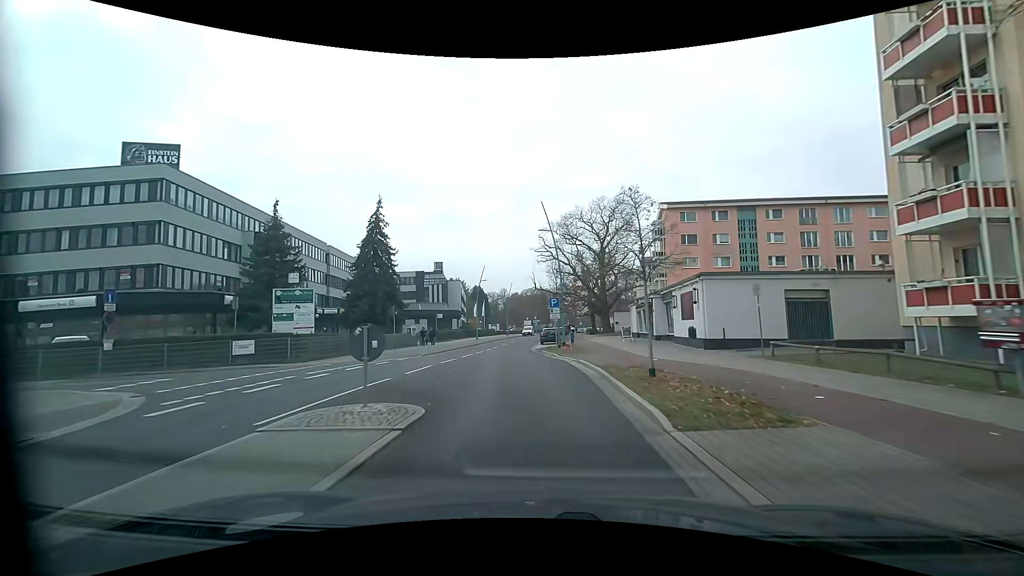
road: tertiary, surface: asphalt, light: Day
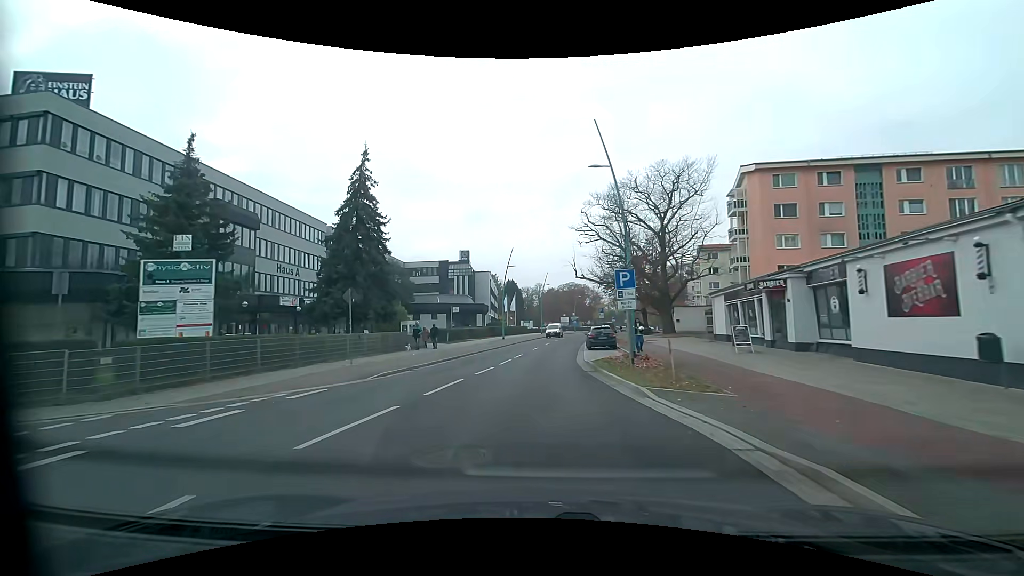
(-0.5, +13.8) m; -5°
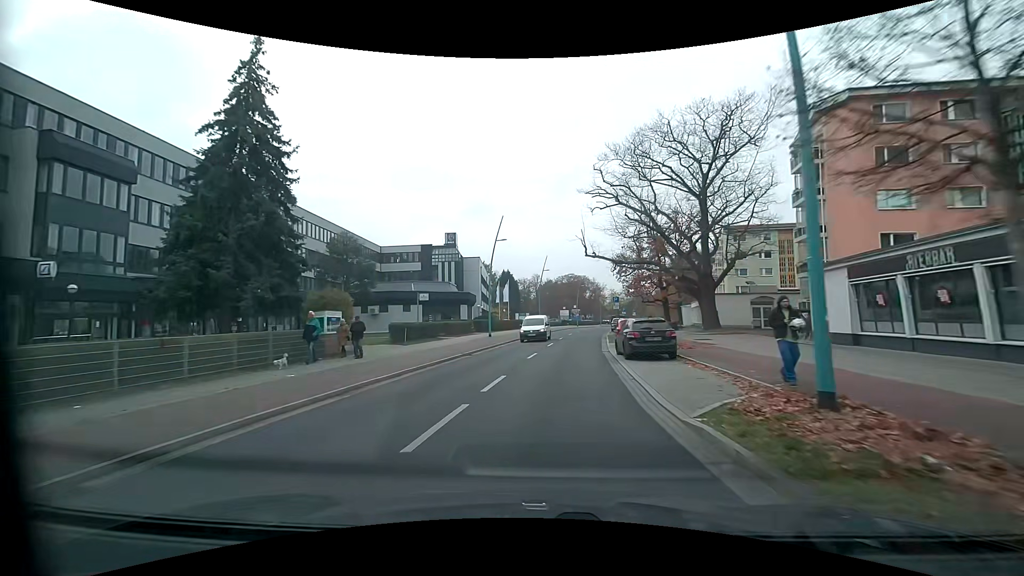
(0.0, +13.8) m; +1°
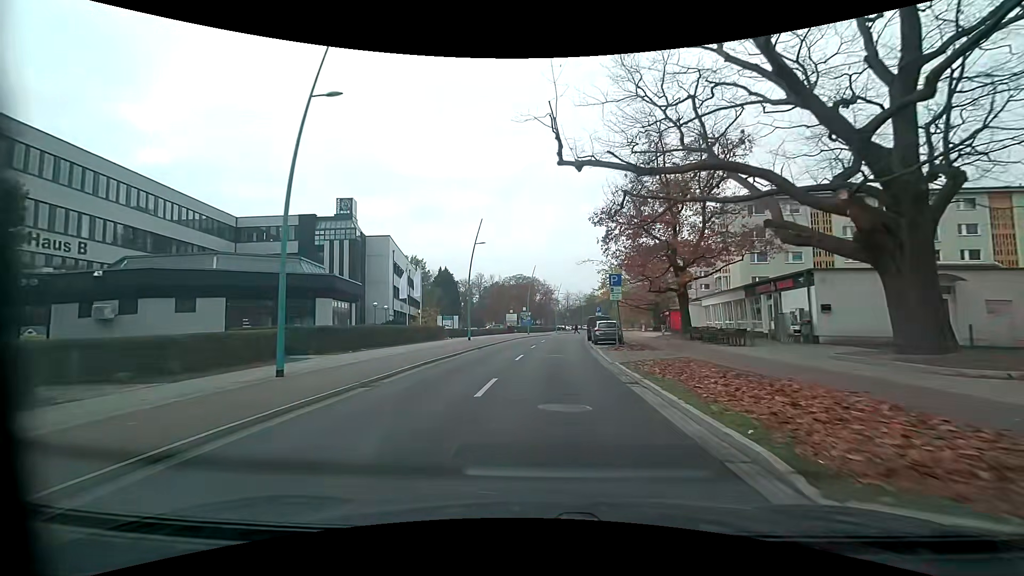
(+1.5, +27.6) m; +6°
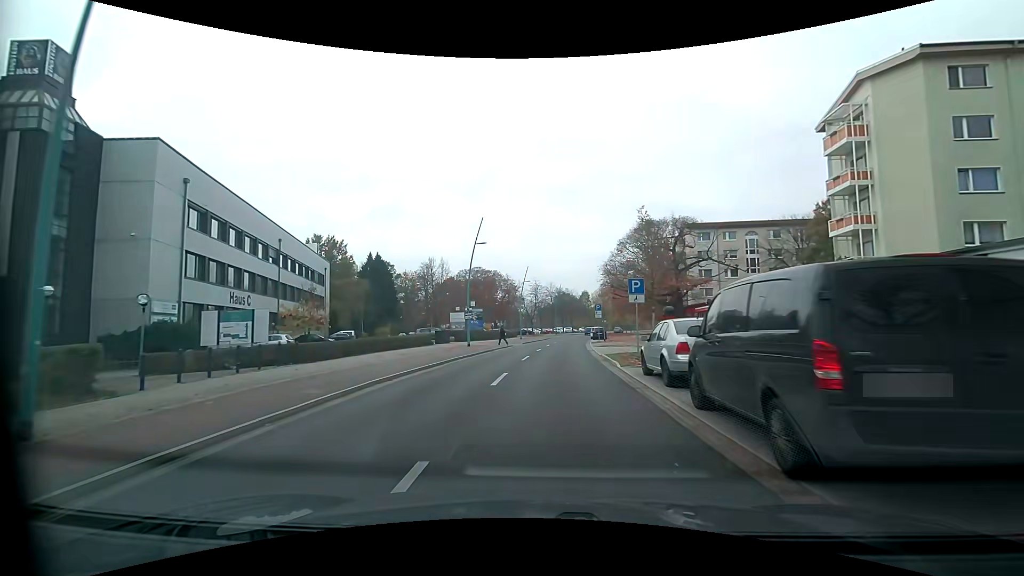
(+1.0, +34.3) m; +4°
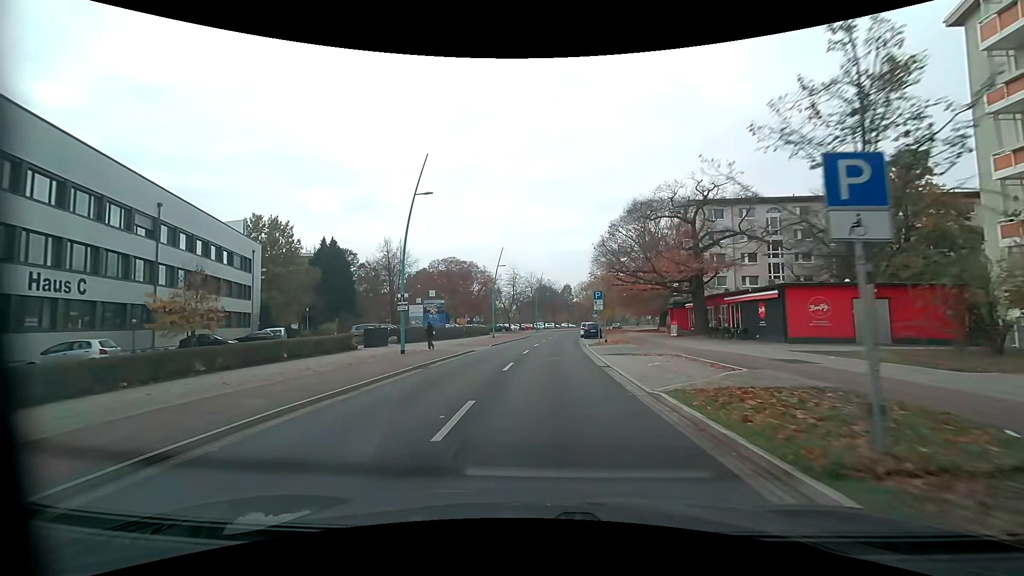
(+0.3, +14.2) m; +2°
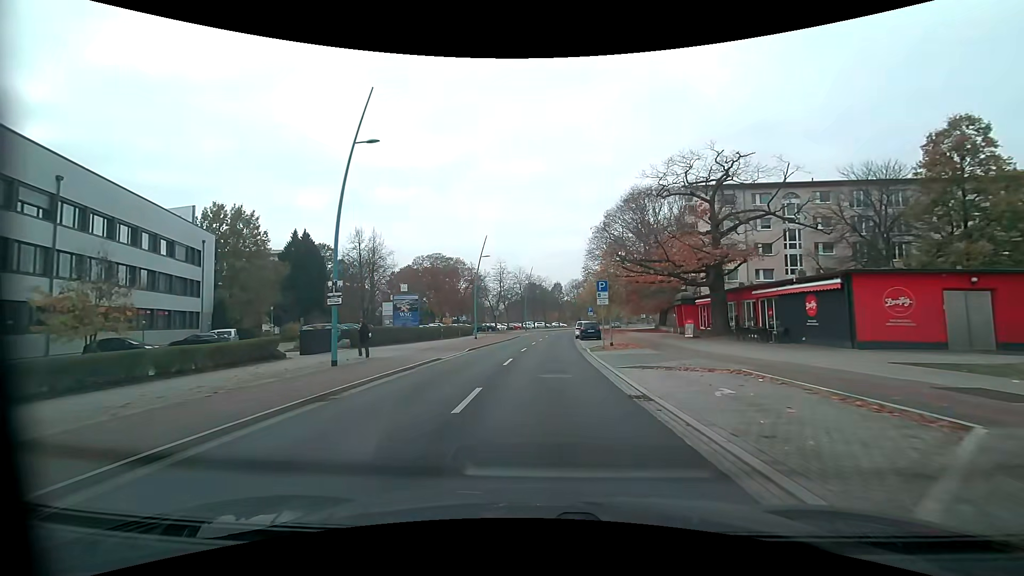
(+0.1, +7.2) m; +1°
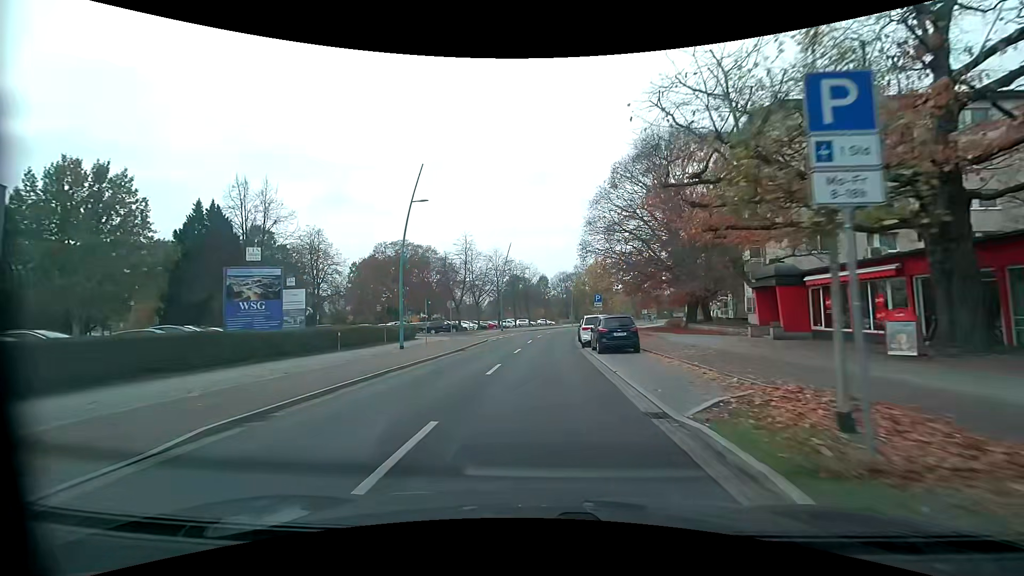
(+0.5, +21.8) m; +2°
(0, +10) (0, +20) (0, +30) (+1, +40) (+2, +50) (+3, +60) (+5, +70) (+7, +79) (+10, +89) (+12, +99) m
